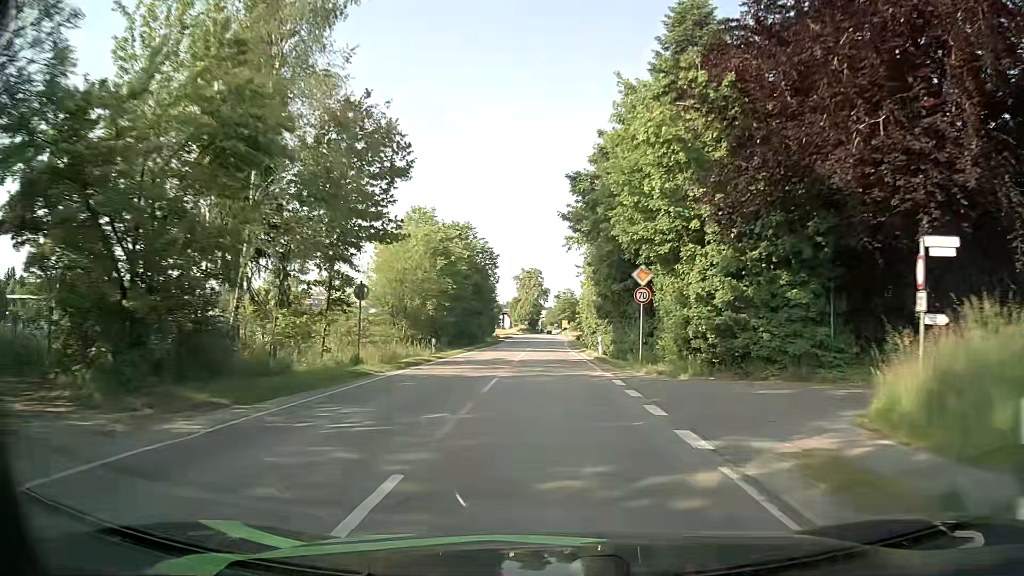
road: secondary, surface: asphalt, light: Day
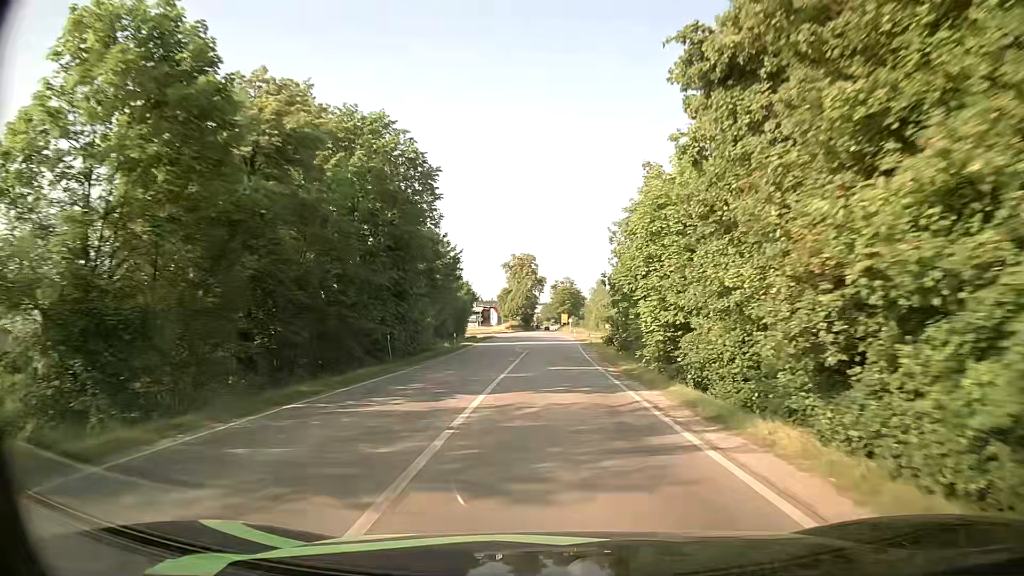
(-0.3, +37.0) m; 0°
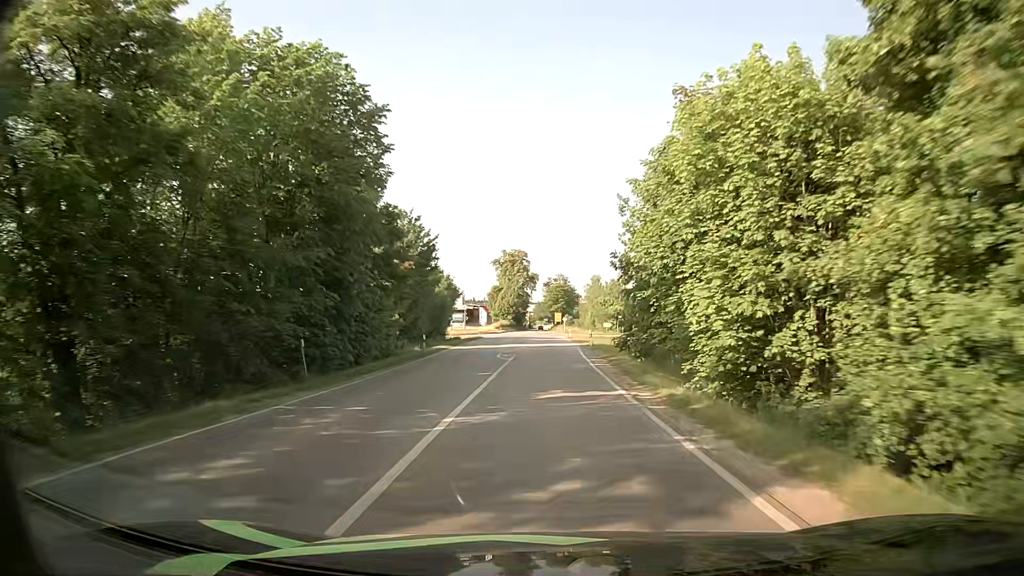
(+0.1, +9.5) m; +1°
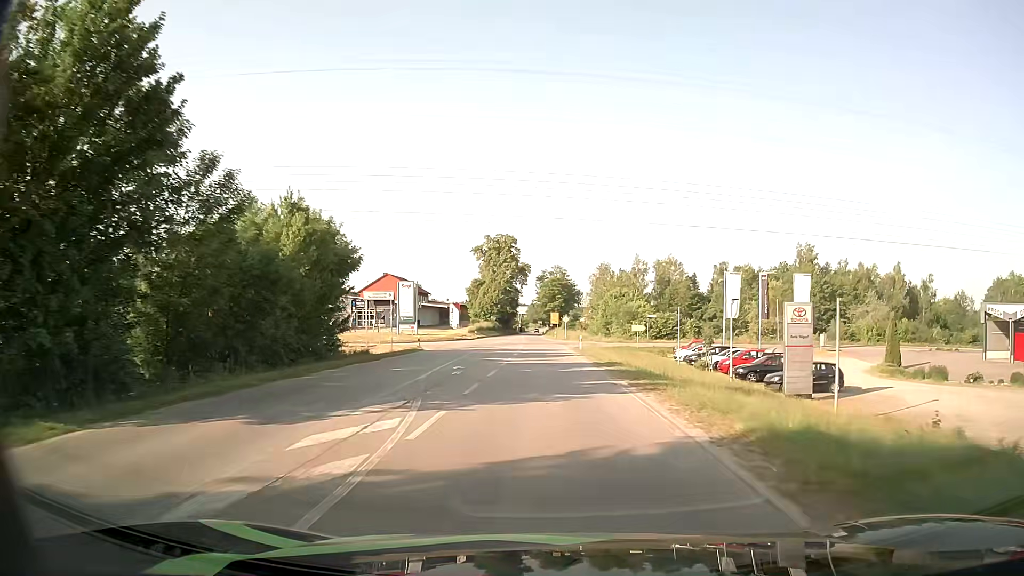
(+0.1, +38.1) m; +1°
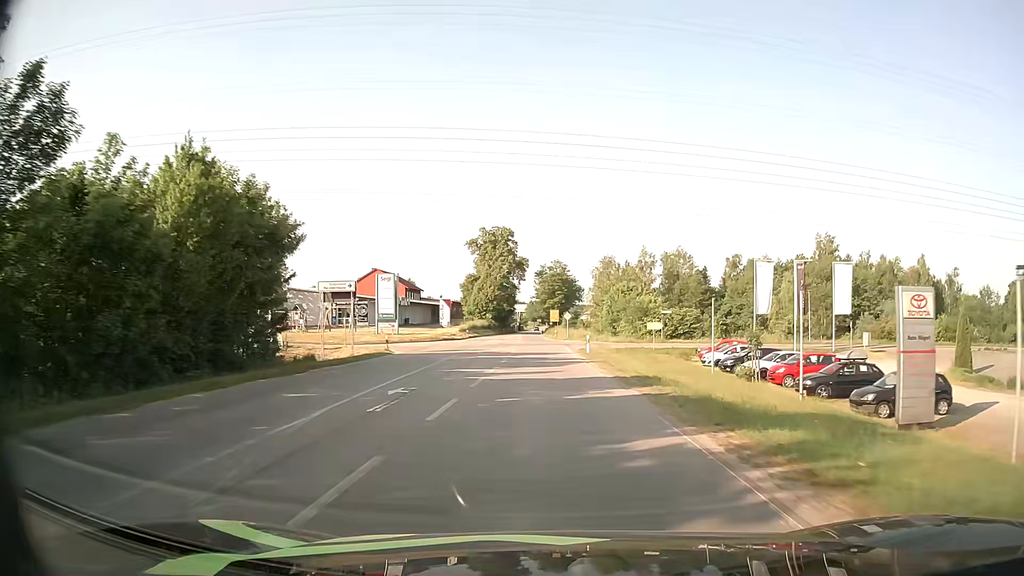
(0.0, +9.5) m; 0°
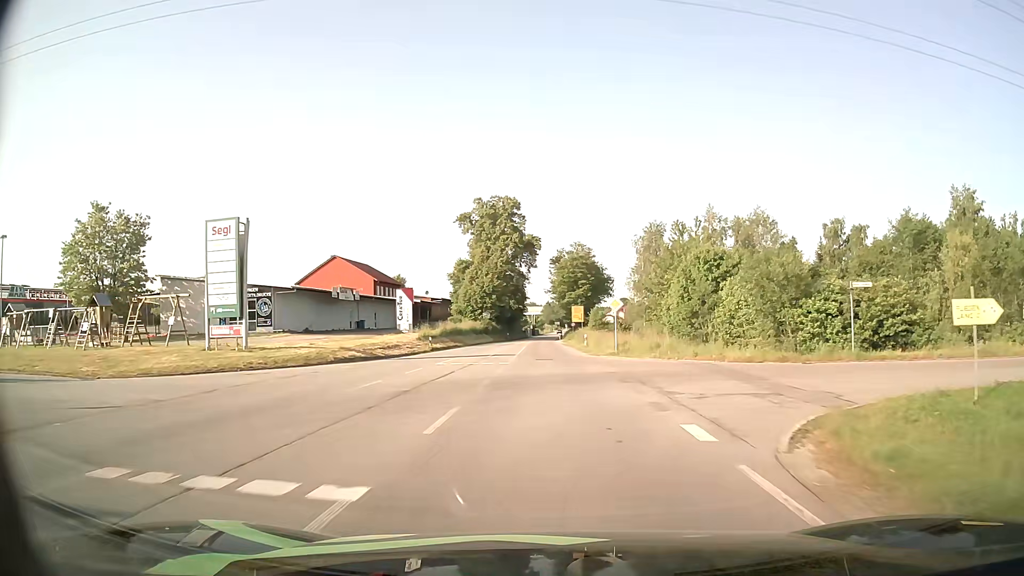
(-0.4, +38.2) m; -2°
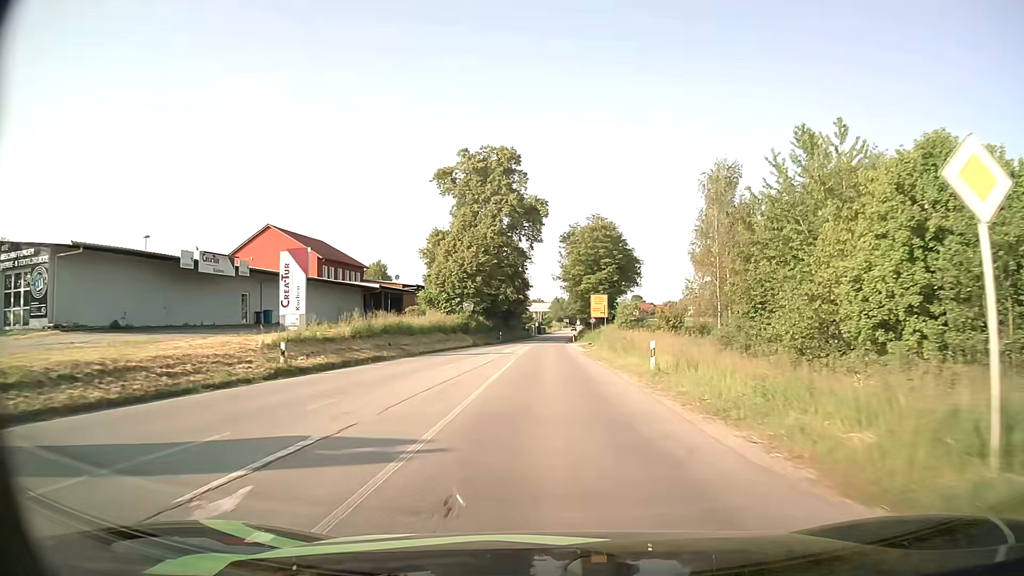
(-0.1, +29.6) m; -1°
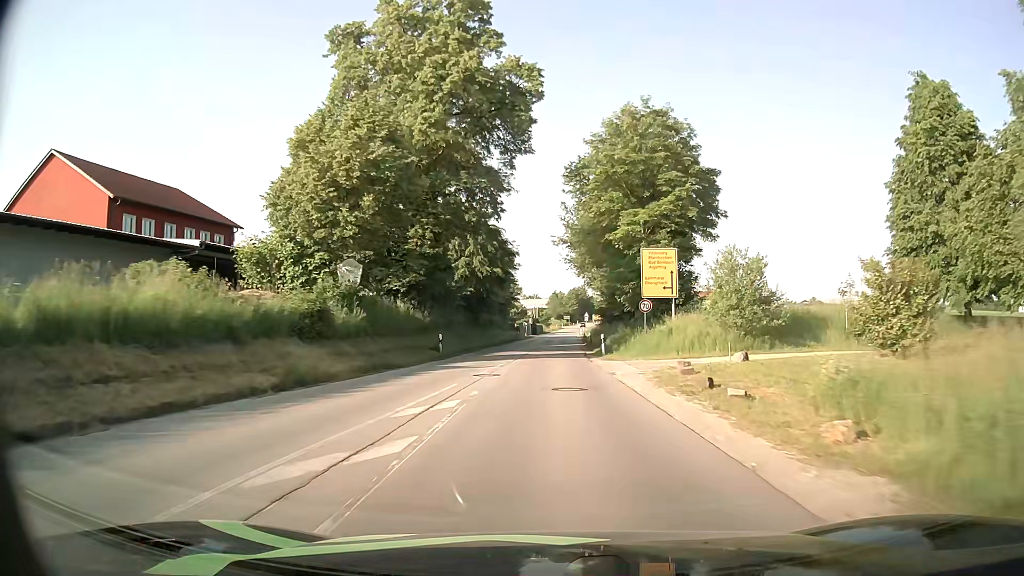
(-0.1, +39.8) m; 0°
(0, +10) (0, +20) (0, +30) (0, +40) (+1, +50) (+1, +60) (+1, +70) (+2, +80) (+2, +90) (+2, +100) m
